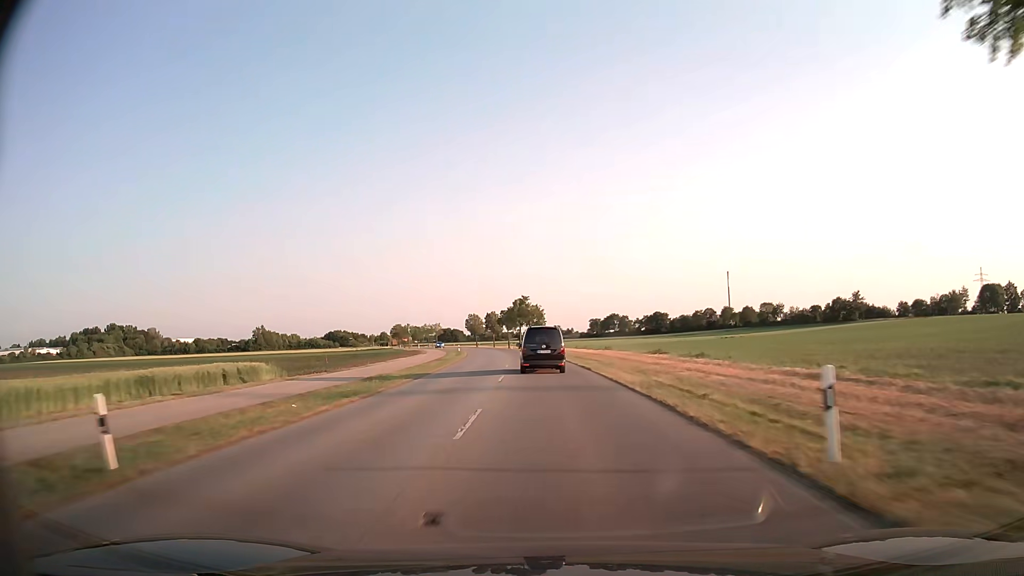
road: tertiary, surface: asphalt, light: Day
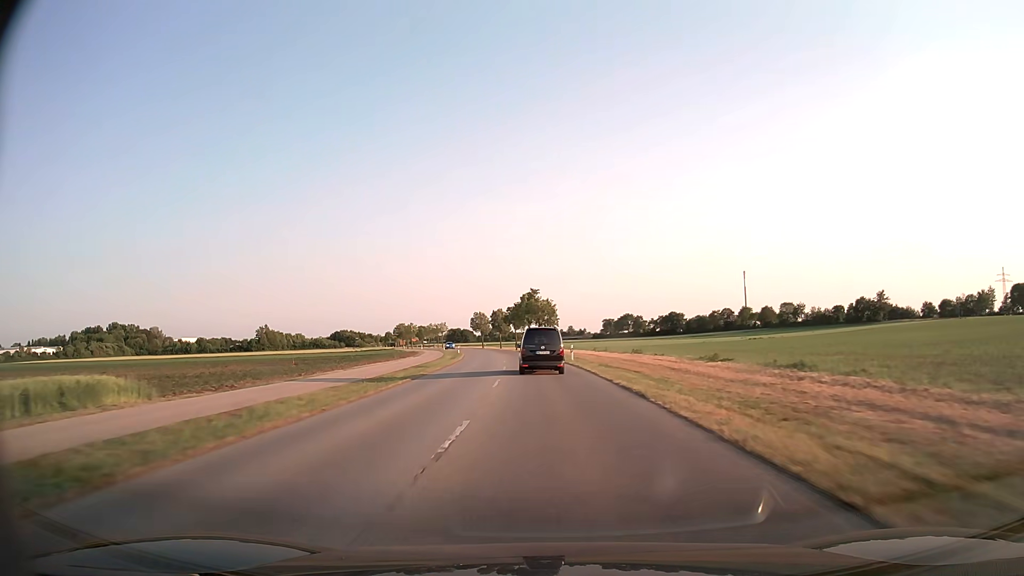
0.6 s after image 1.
(-0.1, +13.8) m; -1°
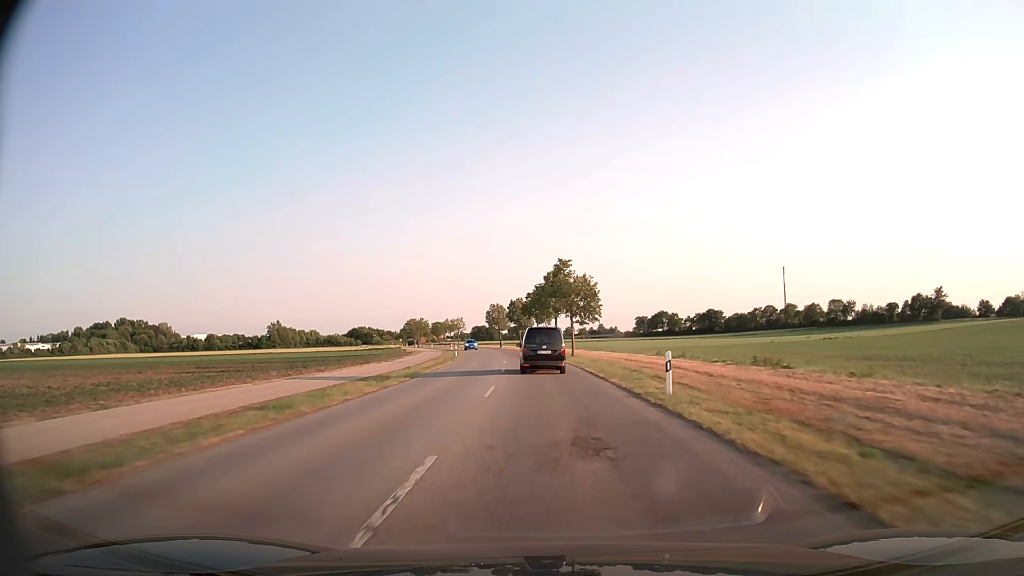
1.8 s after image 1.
(-0.6, +27.6) m; -2°
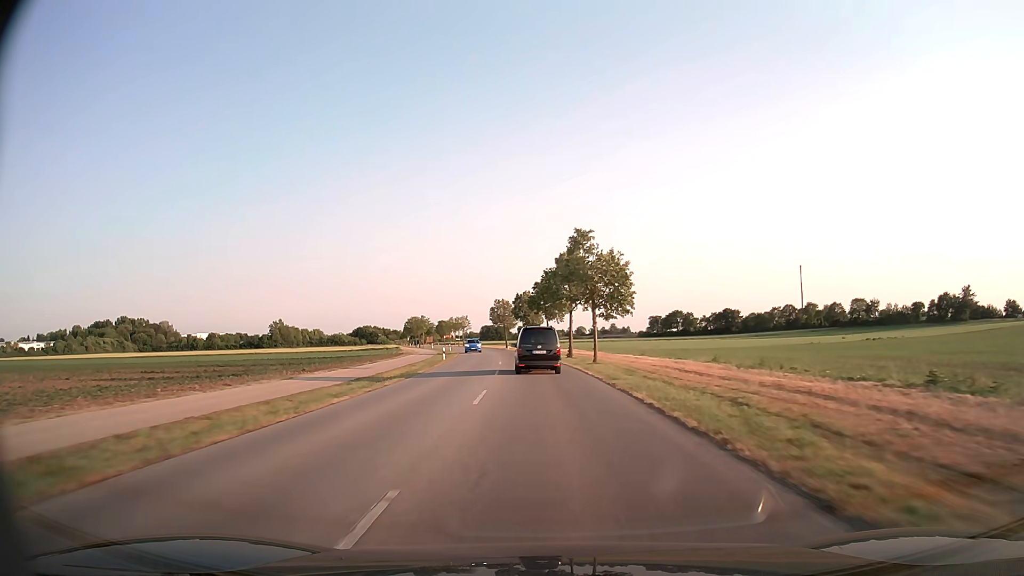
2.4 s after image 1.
(-0.1, +13.9) m; -1°
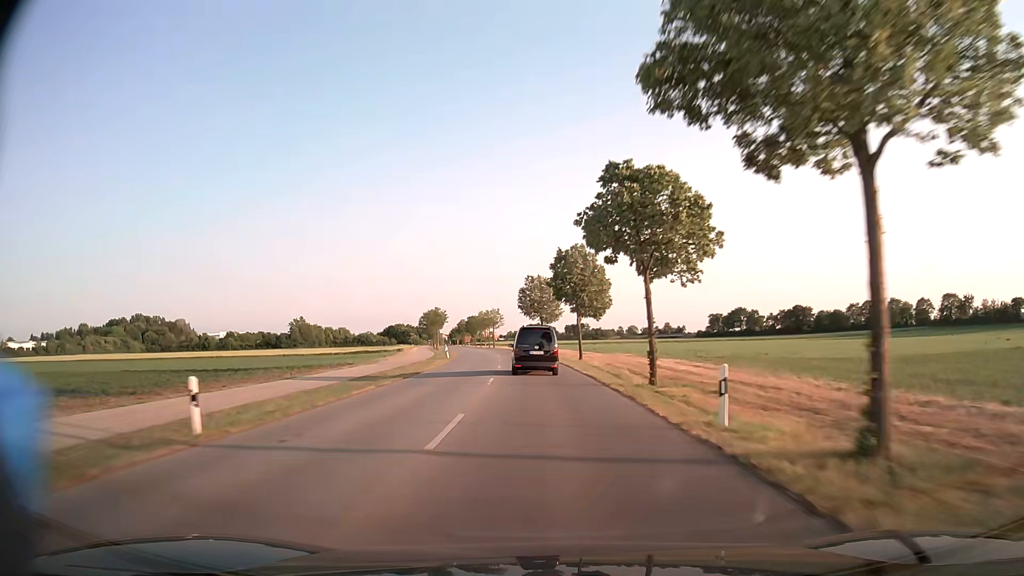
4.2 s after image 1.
(-1.5, +42.0) m; -4°
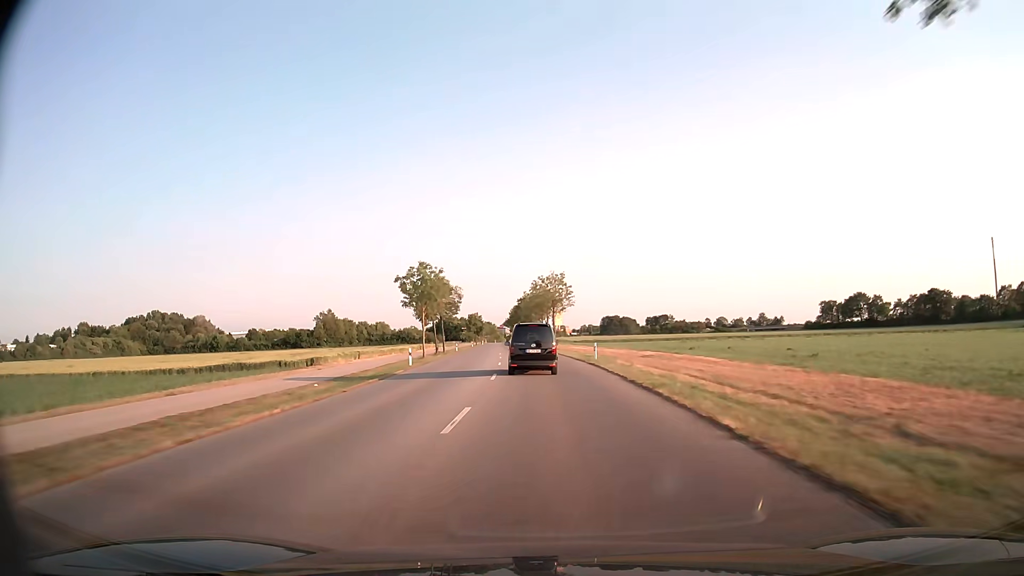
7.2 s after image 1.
(-4.3, +70.7) m; -6°
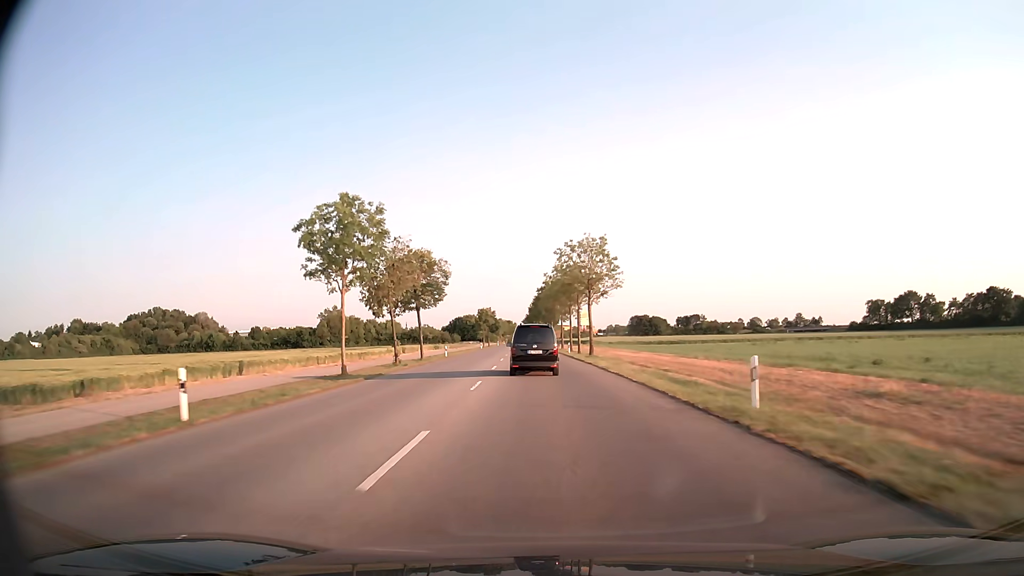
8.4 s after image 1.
(-0.5, +27.8) m; -2°
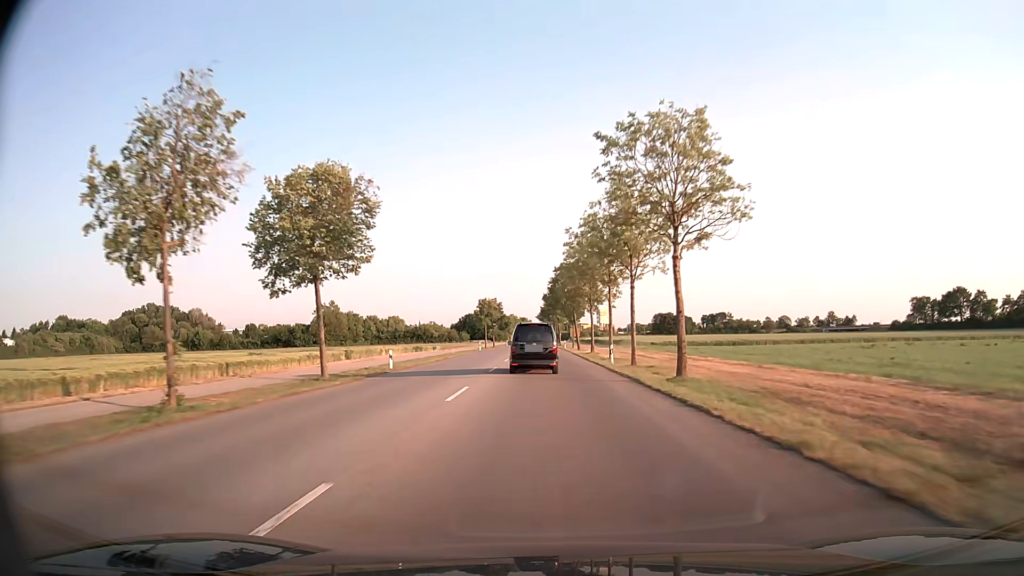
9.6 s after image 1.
(-0.4, +27.7) m; -2°
(0, +10) (0, +20) (0, +30) (0, +40) (-1, +50) (-1, +60) (-1, +70) (-1, +80) (-1, +90) (-1, +100) m
